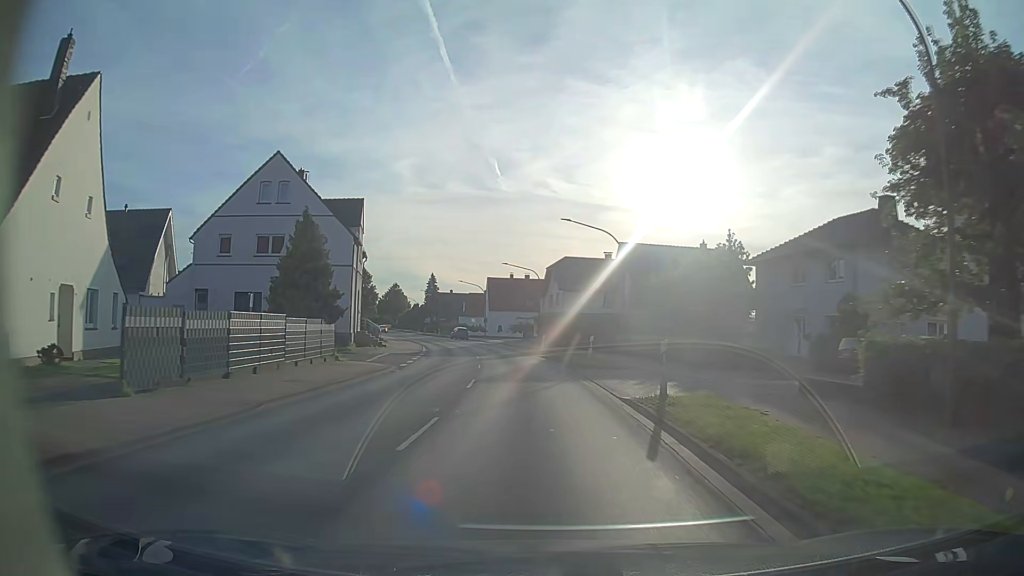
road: primary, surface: asphalt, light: Day
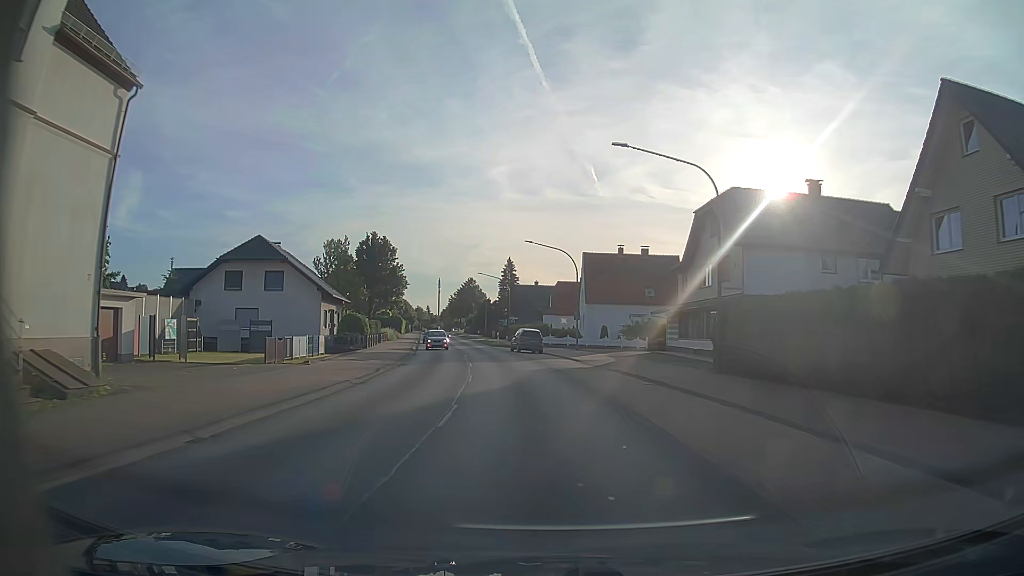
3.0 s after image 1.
(-3.2, +43.2) m; -9°
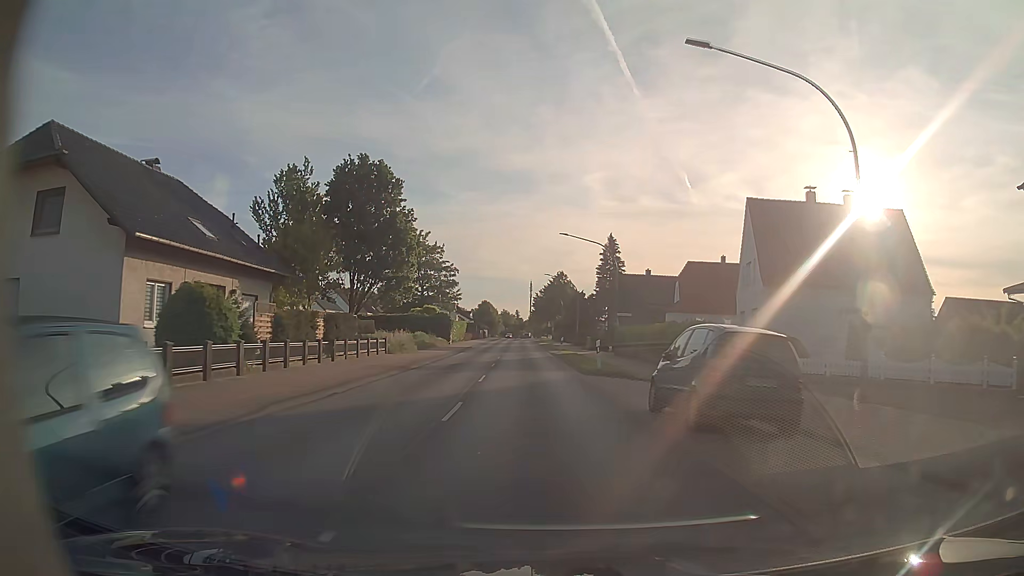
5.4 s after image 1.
(-2.5, +34.5) m; -8°
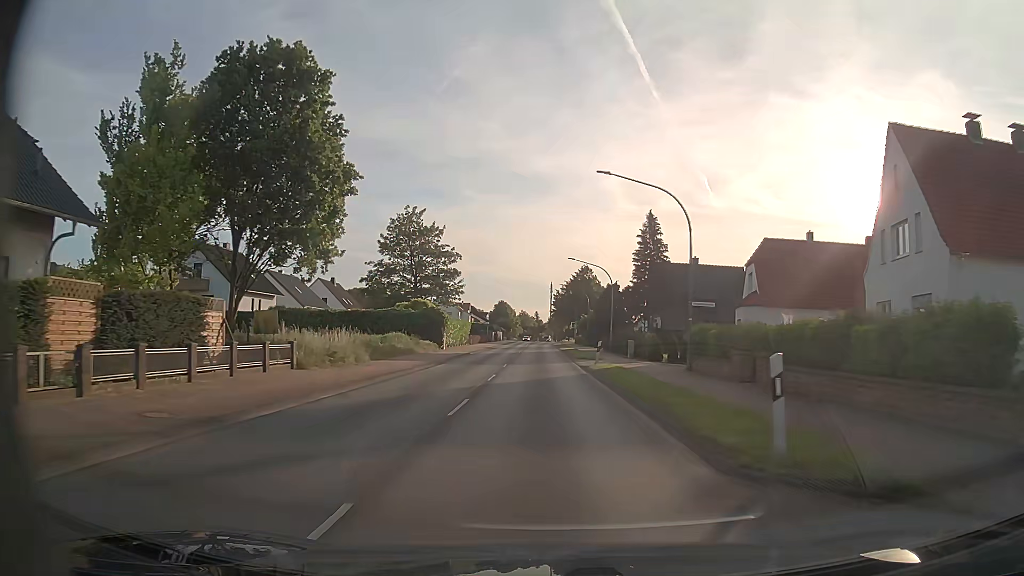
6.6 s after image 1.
(-0.3, +17.3) m; -2°
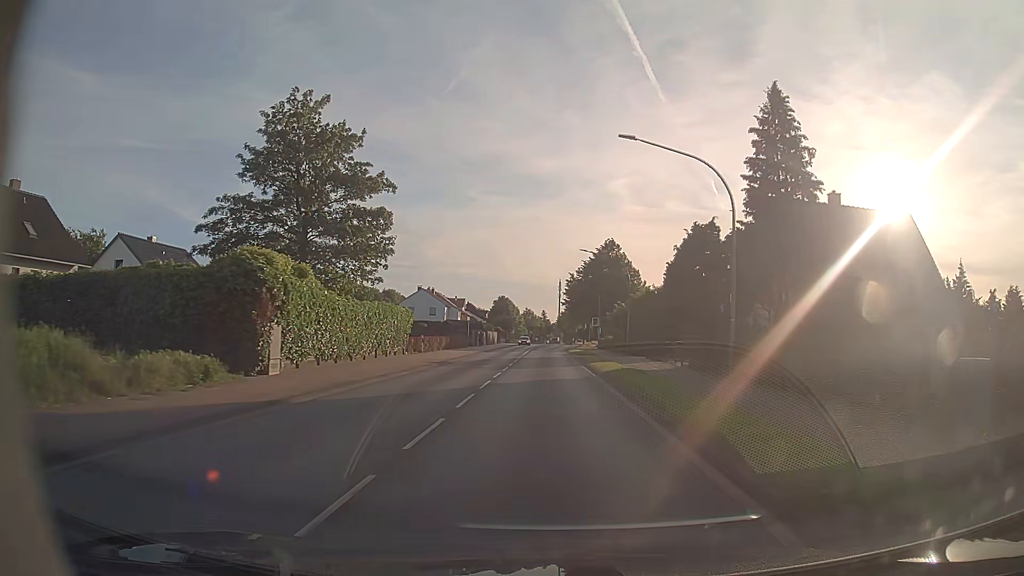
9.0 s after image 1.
(-0.2, +35.3) m; 0°
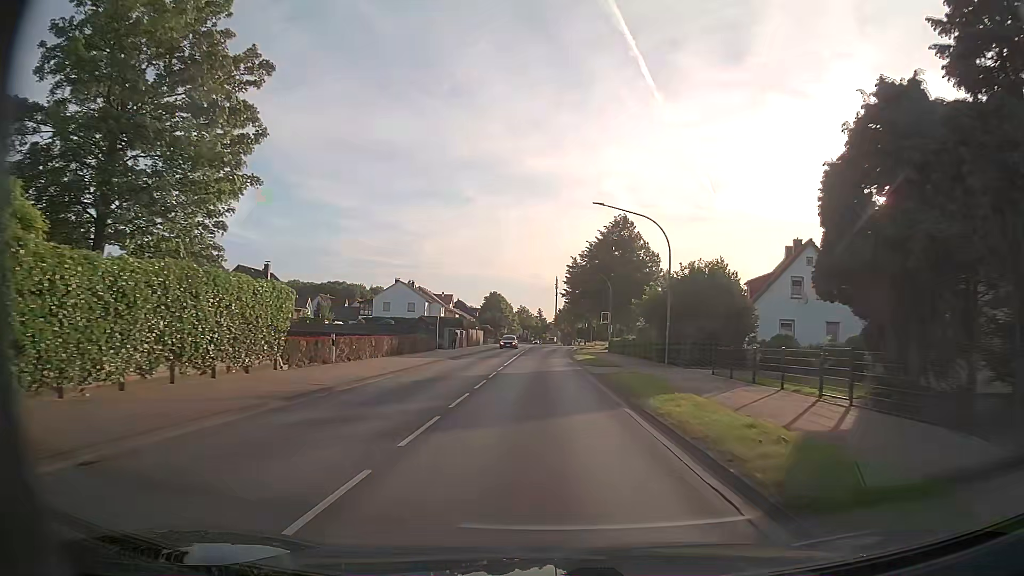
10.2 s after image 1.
(0.0, +17.9) m; 0°
